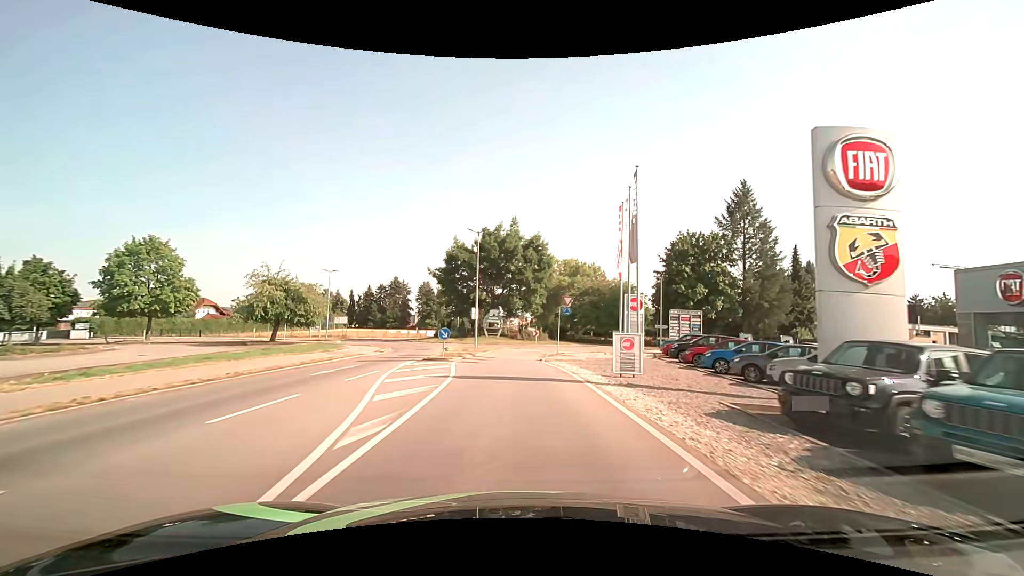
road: secondary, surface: asphalt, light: Day
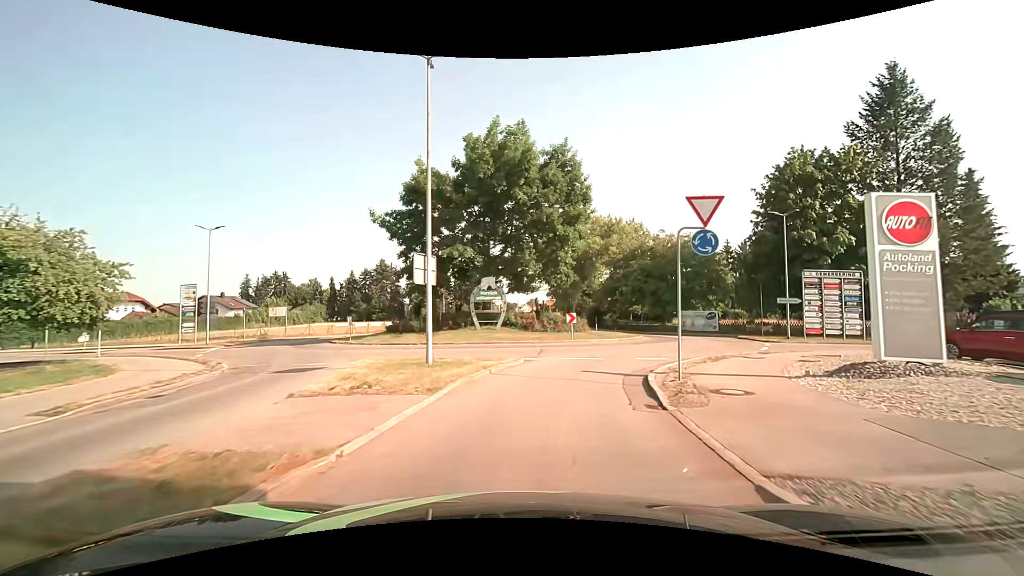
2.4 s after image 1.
(-0.5, +24.5) m; -1°
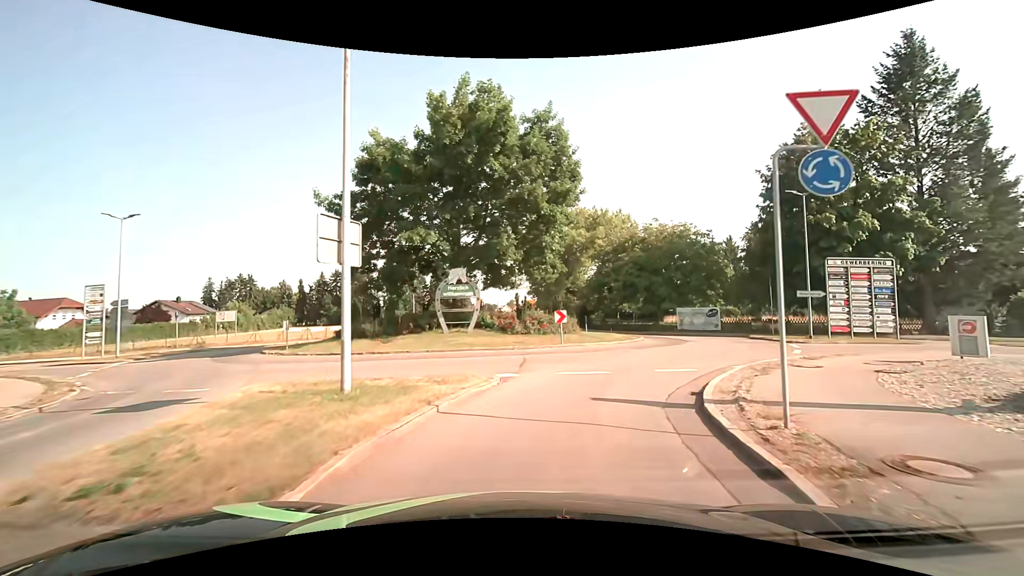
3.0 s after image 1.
(+0.1, +5.2) m; +2°
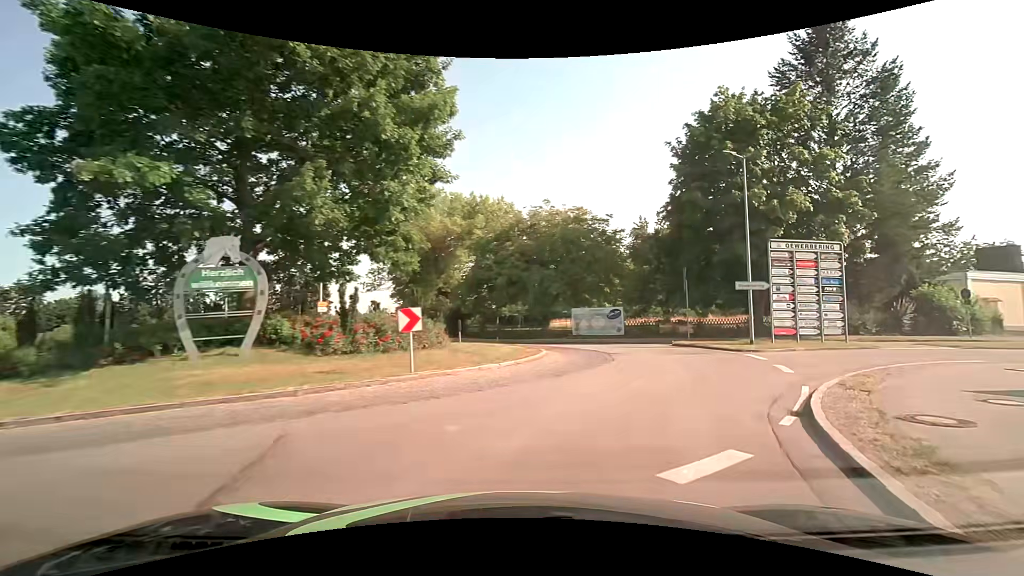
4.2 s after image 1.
(+0.9, +9.6) m; +13°
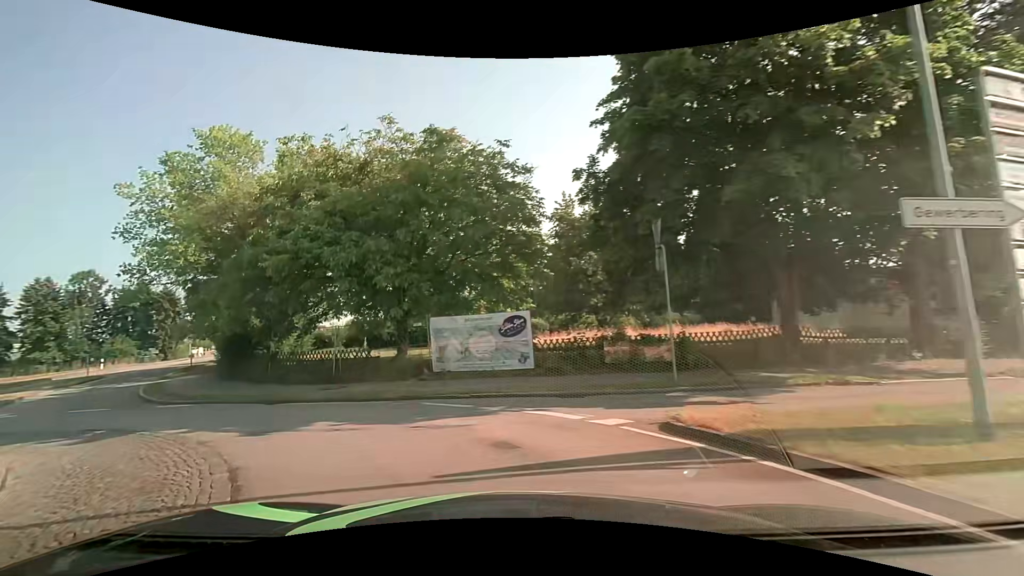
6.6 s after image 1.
(+4.1, +16.3) m; +10°
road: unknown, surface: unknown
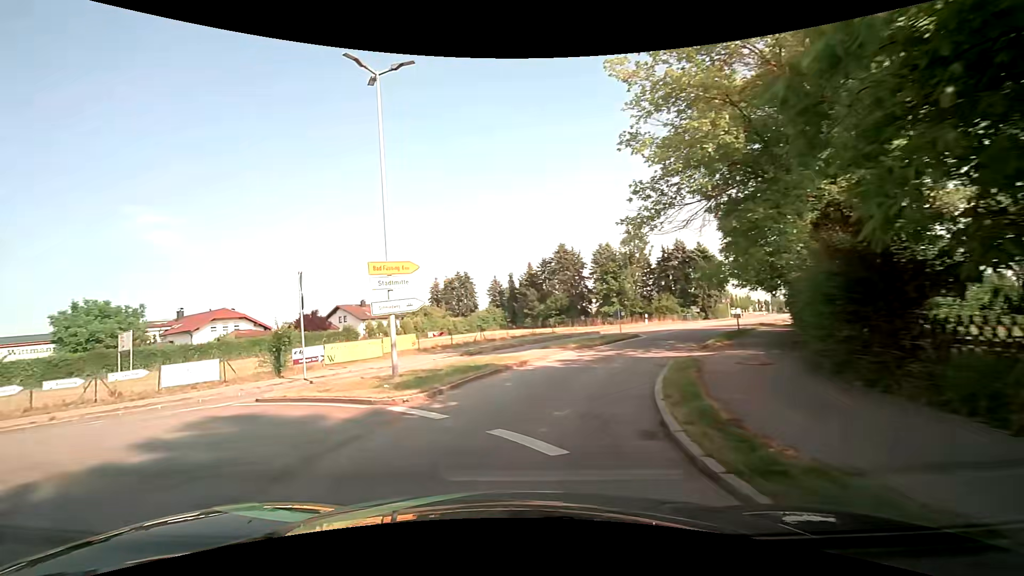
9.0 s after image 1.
(-6.9, +13.1) m; -57°
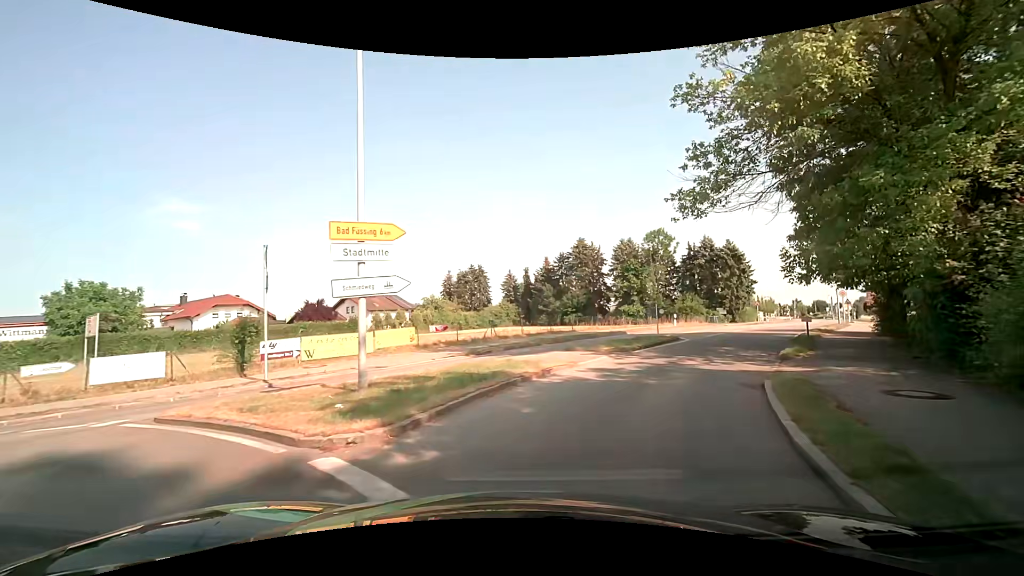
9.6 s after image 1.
(-0.2, +4.0) m; -2°
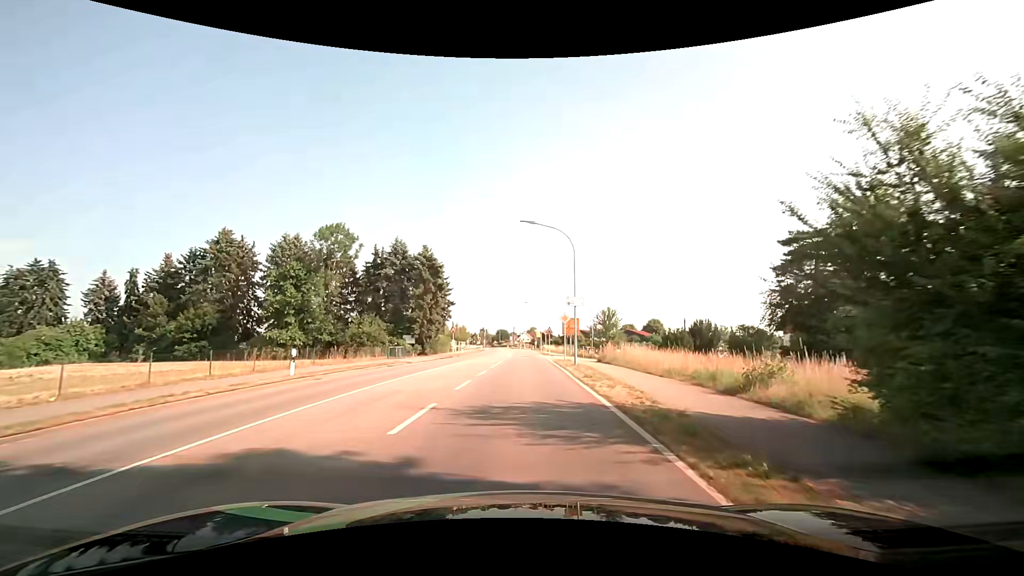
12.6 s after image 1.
(+8.9, +22.3) m; +34°
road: secondary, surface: asphalt
(0, +10) (0, +20) (0, +30) (0, +40) (+1, +50) (+1, +60) (0, +70) (0, +80) (0, +90) (-1, +100) m
